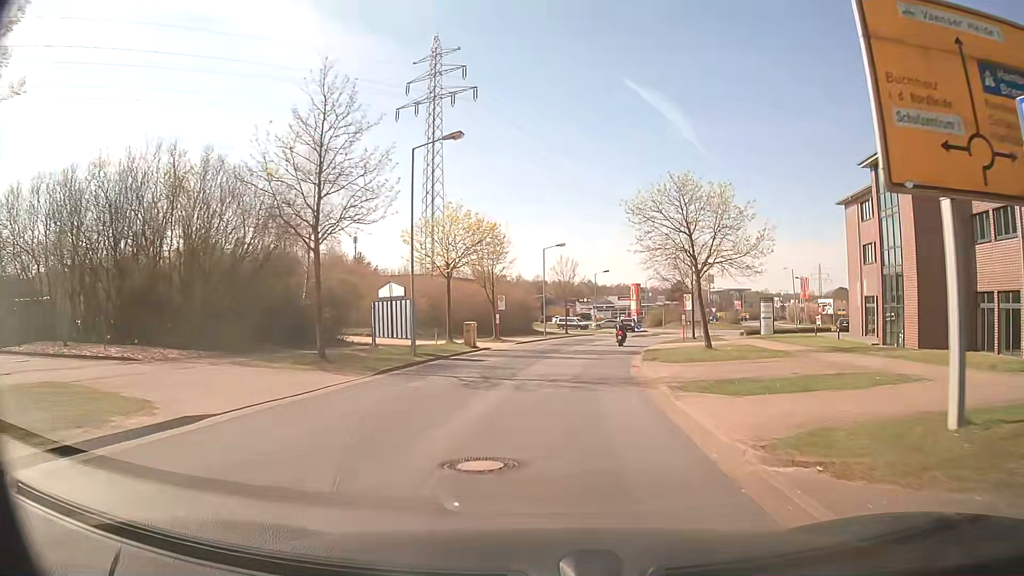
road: residential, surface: asphalt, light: Day
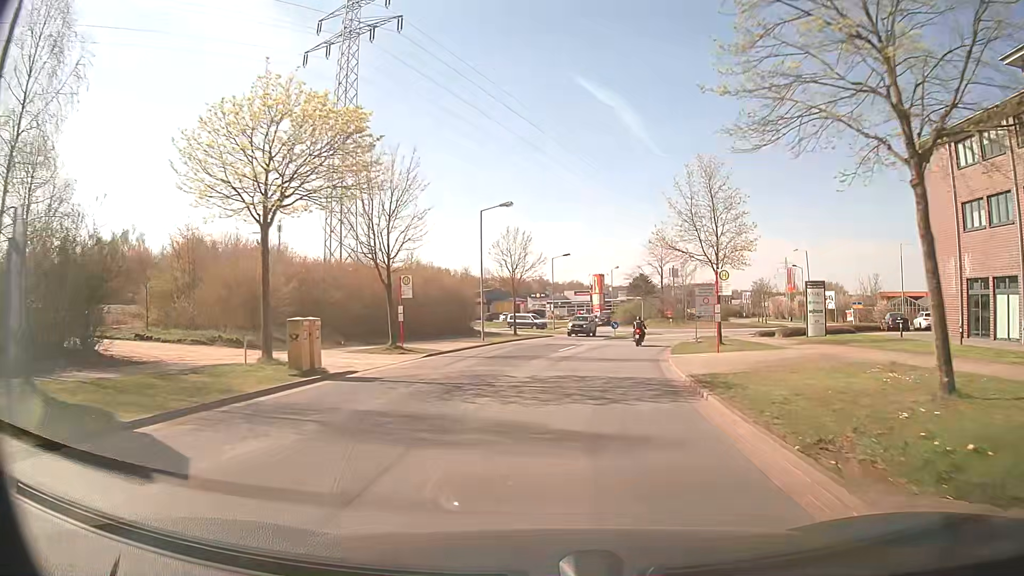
(+0.8, +19.2) m; +4°
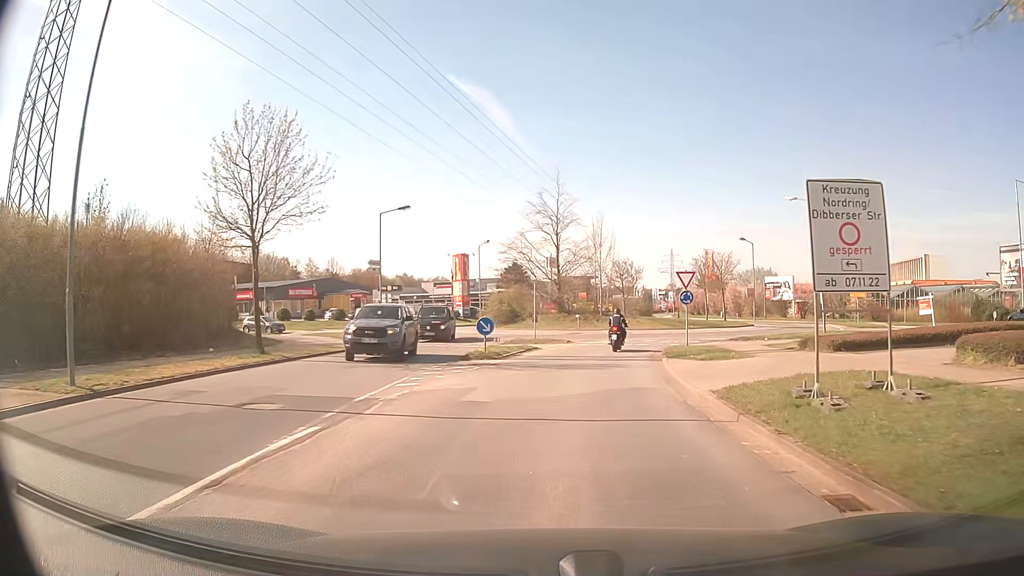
(+2.5, +28.2) m; +11°
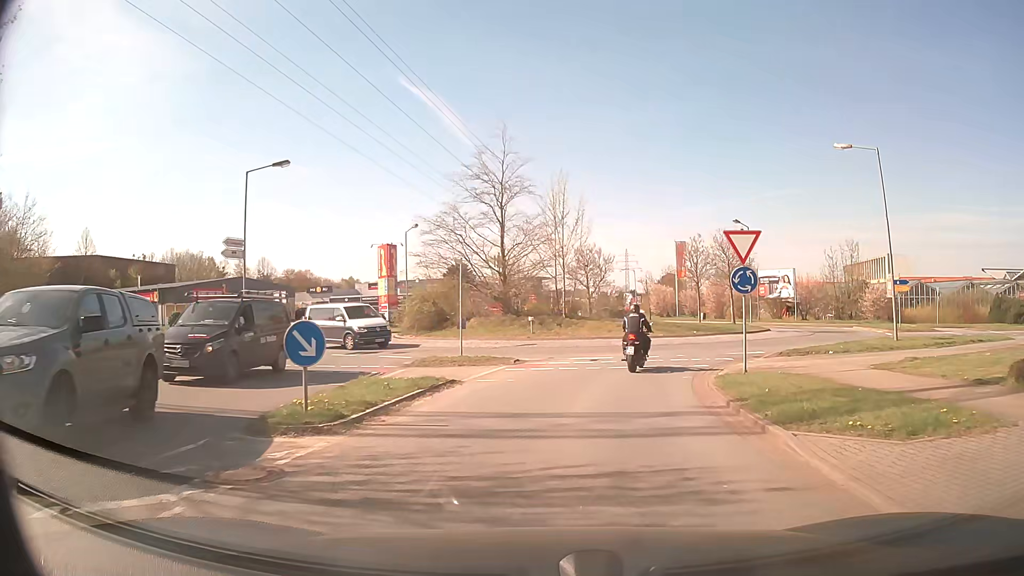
(+0.4, +13.3) m; +4°
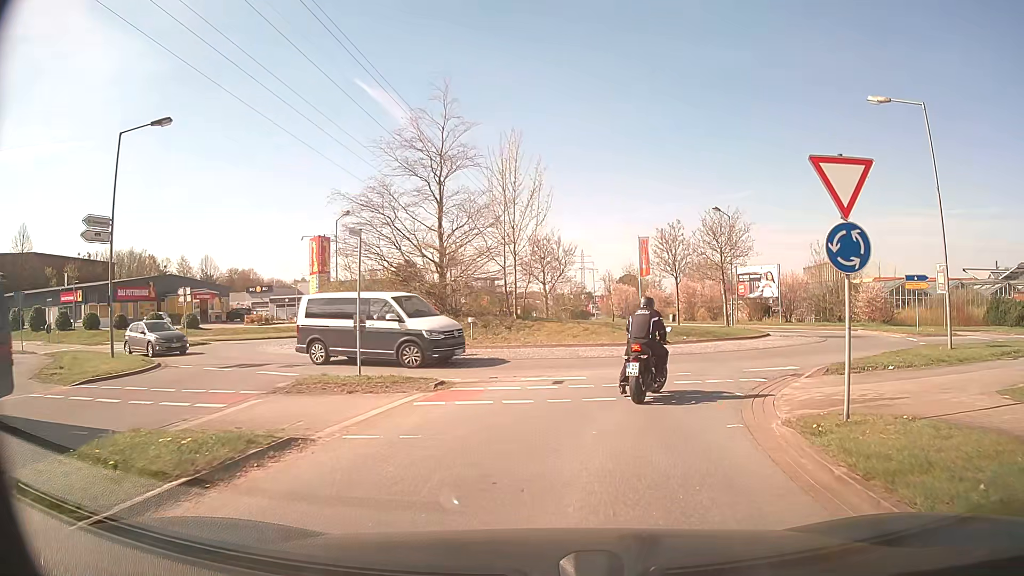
(+0.2, +6.9) m; +4°
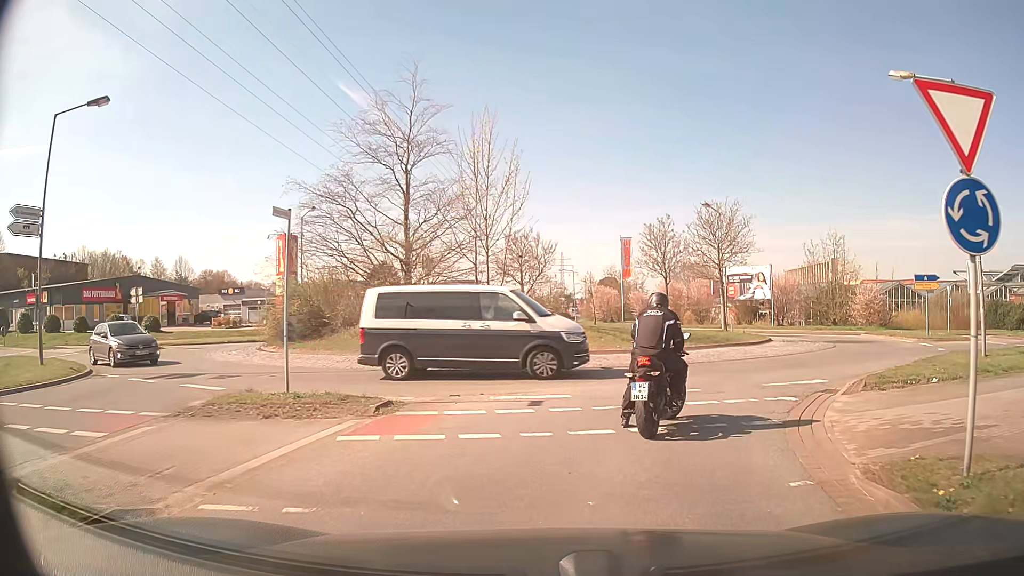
(+0.1, +2.9) m; +2°
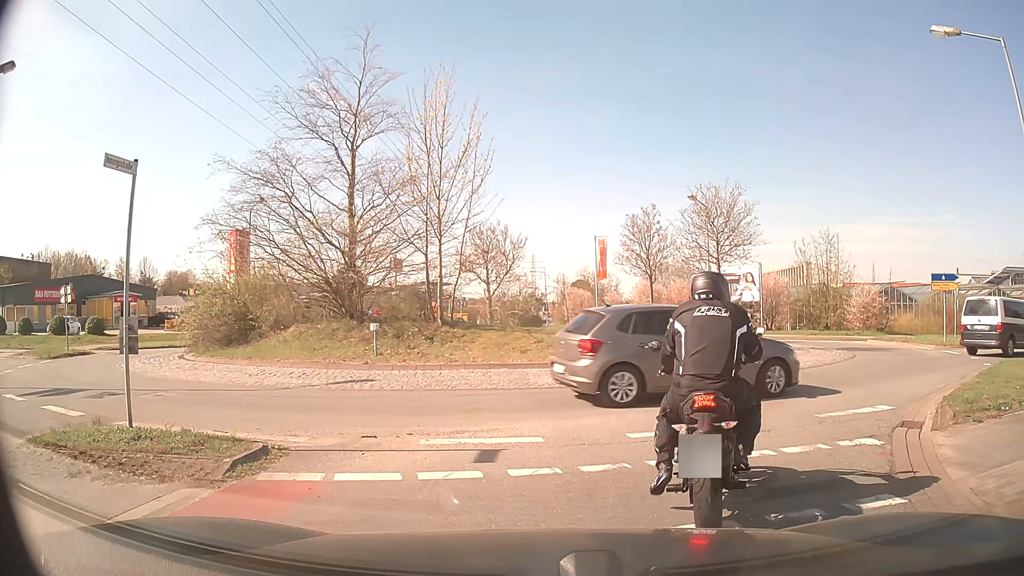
(+0.1, +3.5) m; +1°
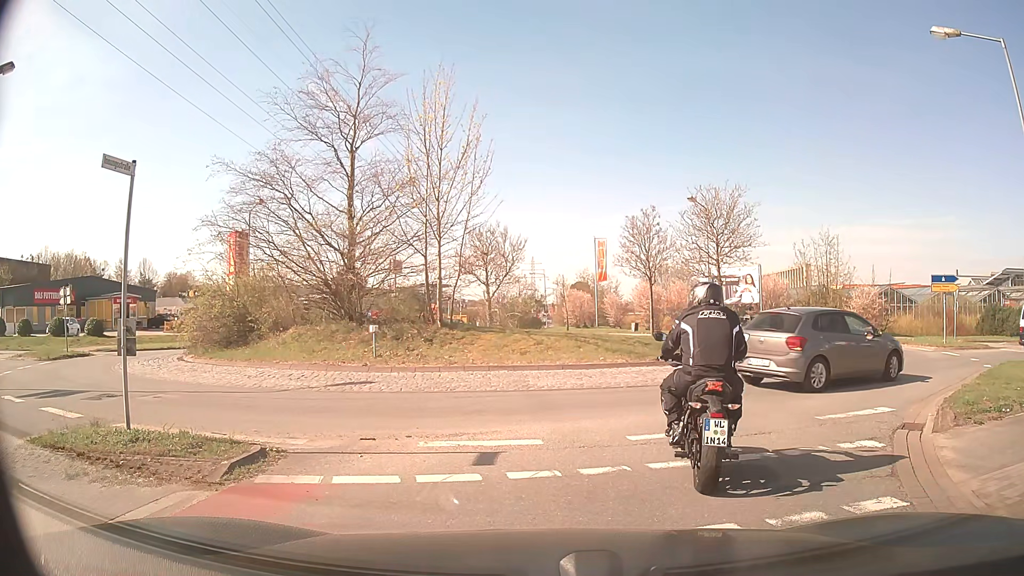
(0.0, 0.0) m; 0°
(+2, +10) (+9, +17) (+13, +26) (+11, +35) (+5, +44) (+1, +53) (0, +63) (0, +73) (0, +83) (0, +93) m
